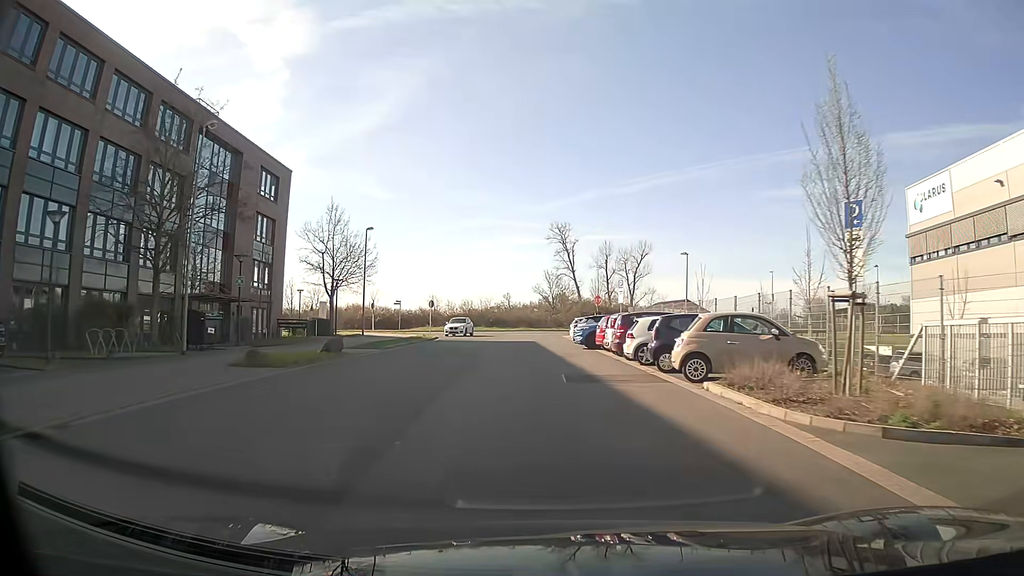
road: unclassified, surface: asphalt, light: Day
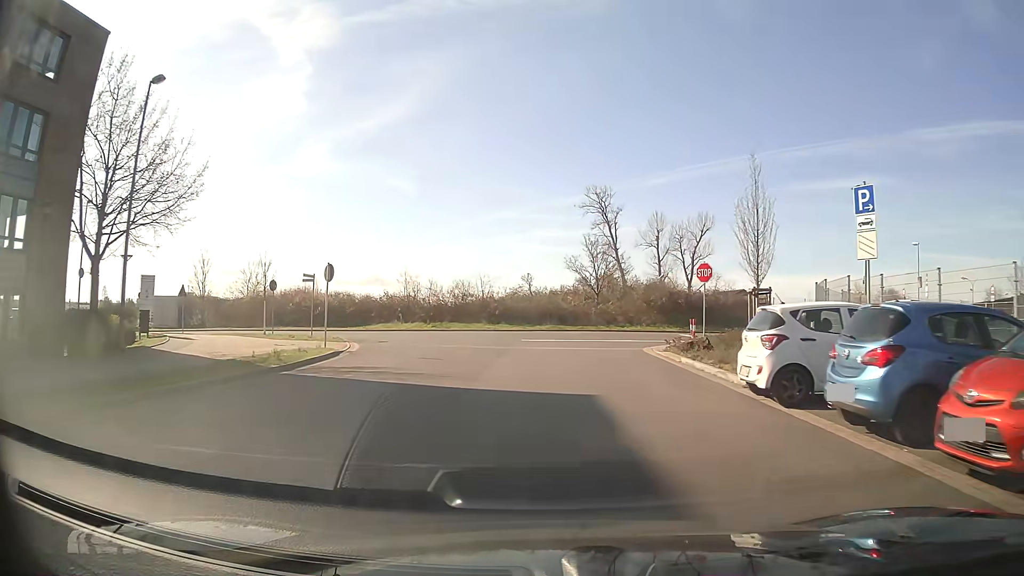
(-0.7, +31.7) m; -2°
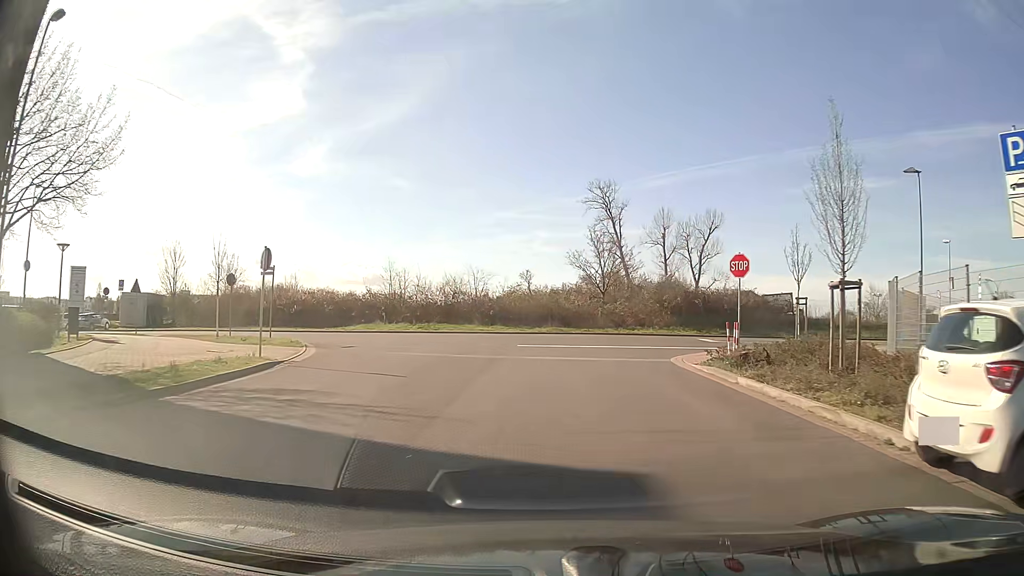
(0.0, +5.3) m; 0°
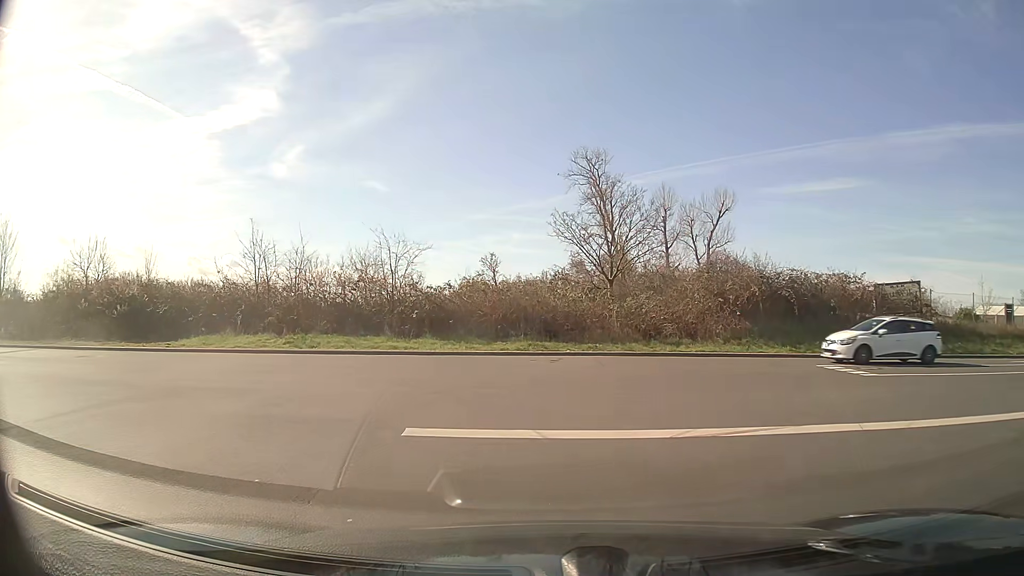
(+0.4, +19.2) m; +2°
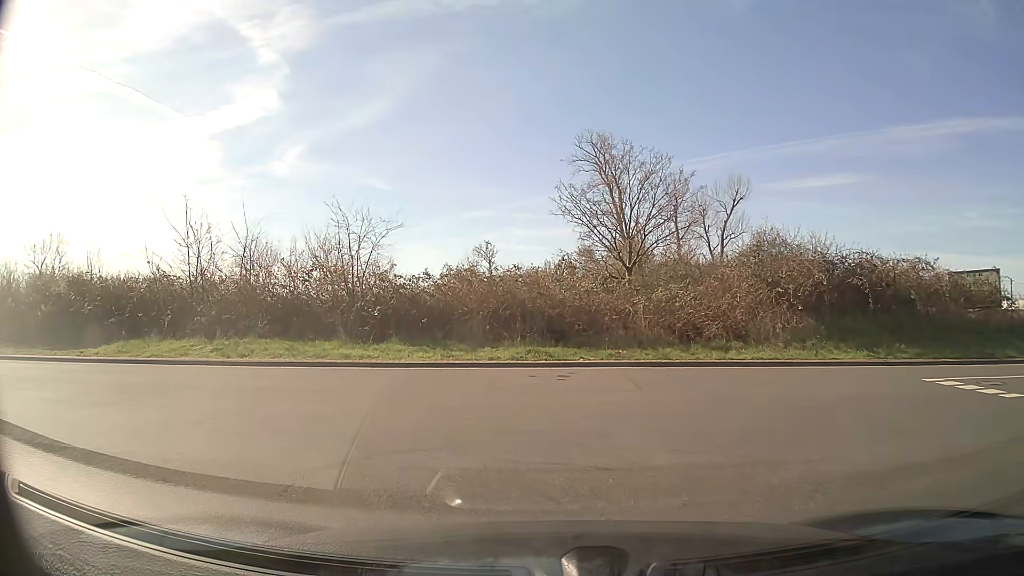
(0.0, +5.4) m; +1°
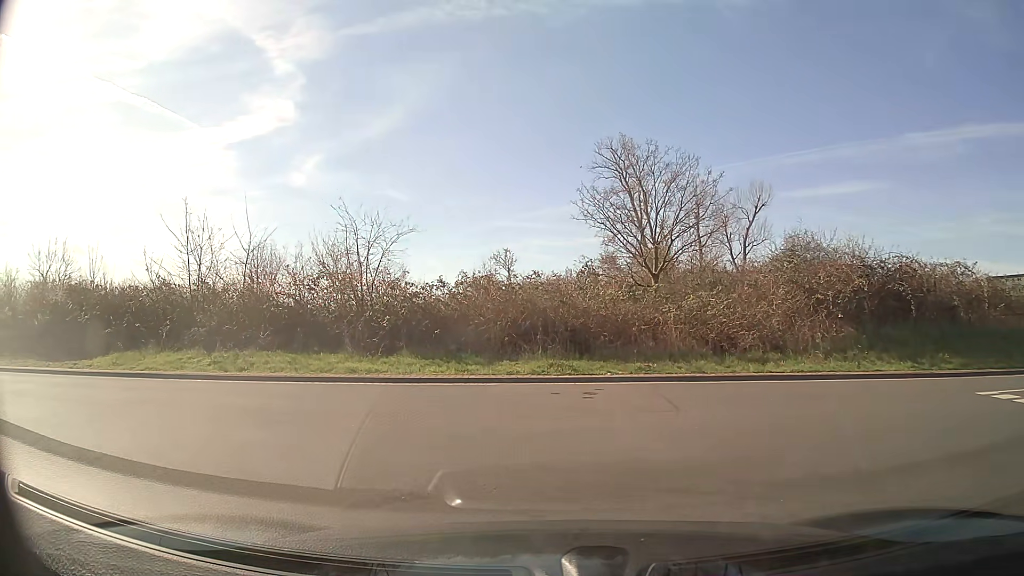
(0.0, +1.5) m; -3°
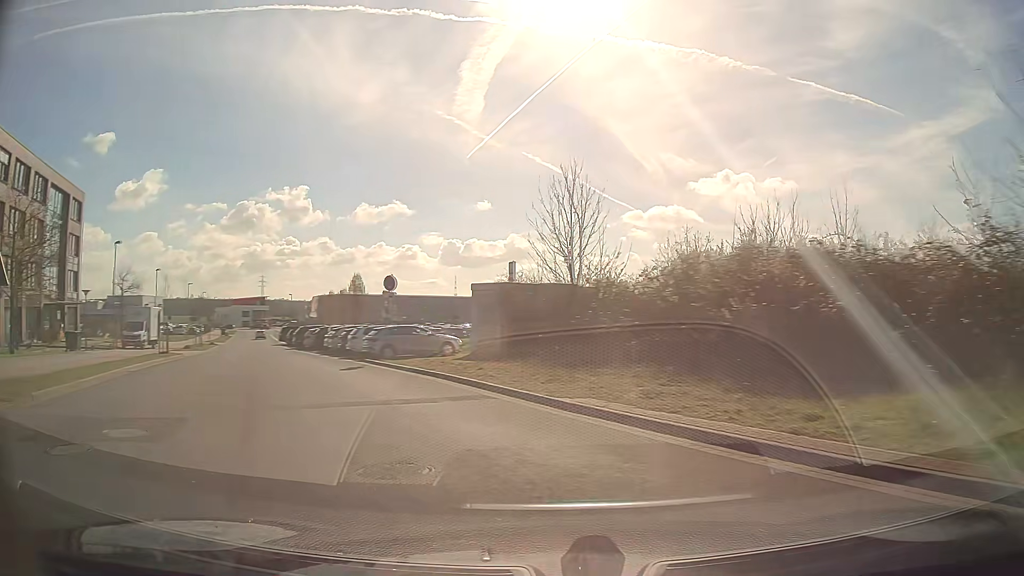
(-6.4, +11.2) m; -63°
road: tertiary
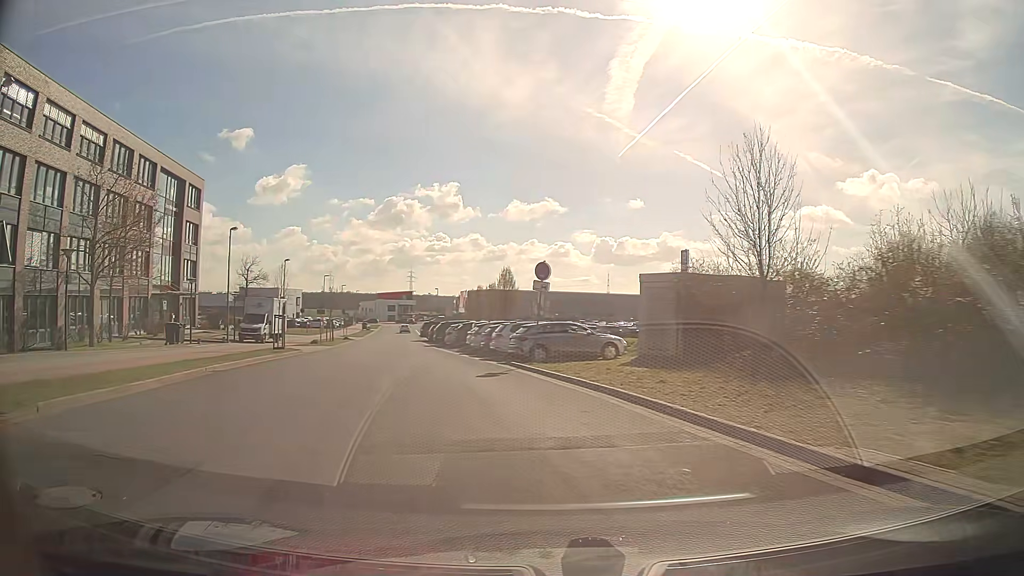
(-0.7, +4.6) m; -14°
(-1, +10) (-3, +20) (-6, +29) (-8, +39) (-10, +49) (-13, +59) (-15, +68) (-17, +78) (-18, +88) (-20, +98) m
